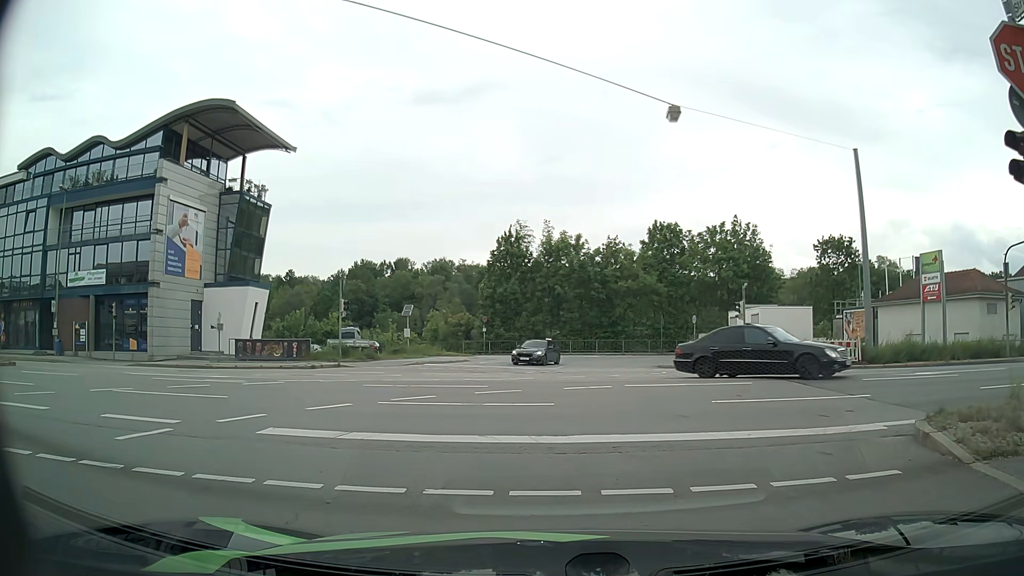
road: tertiary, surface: asphalt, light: Day
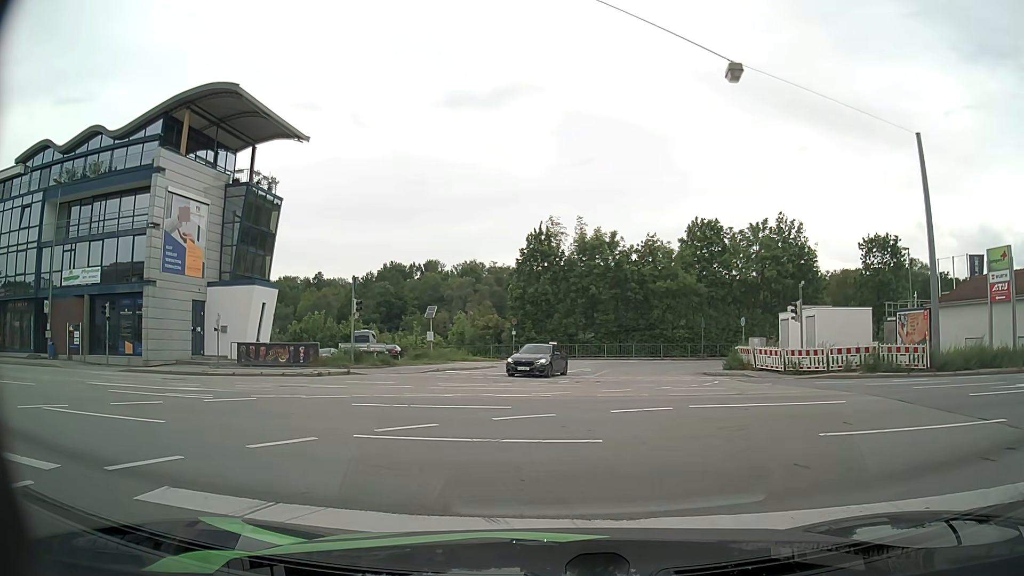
(-0.1, +3.6) m; -2°
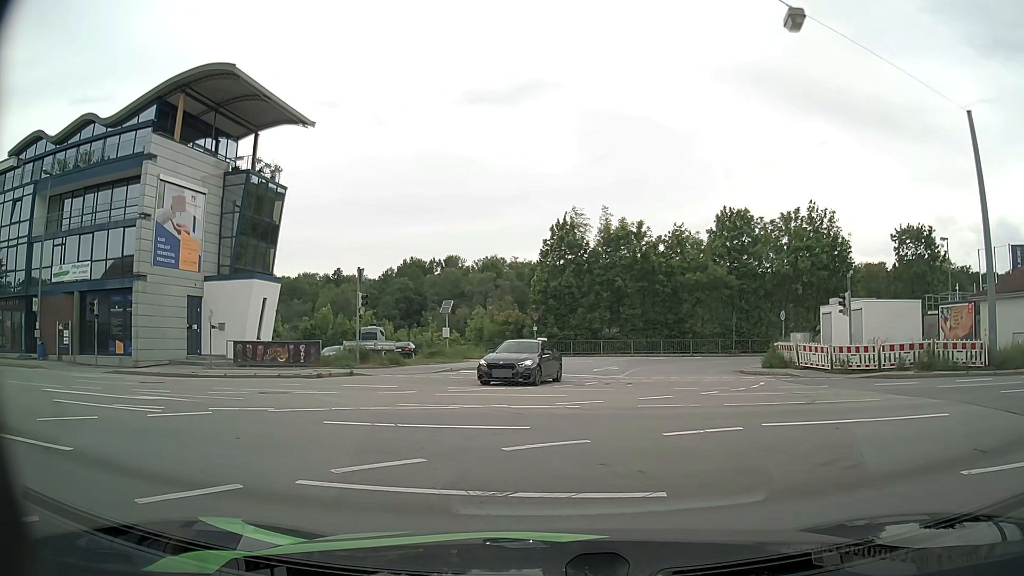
(-0.1, +2.8) m; -2°
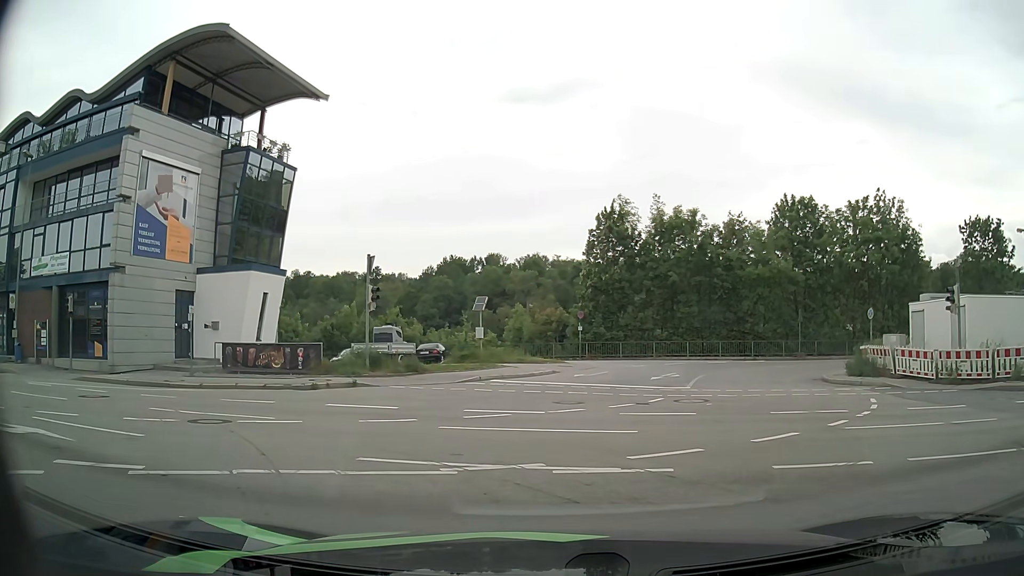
(-0.2, +5.1) m; -4°
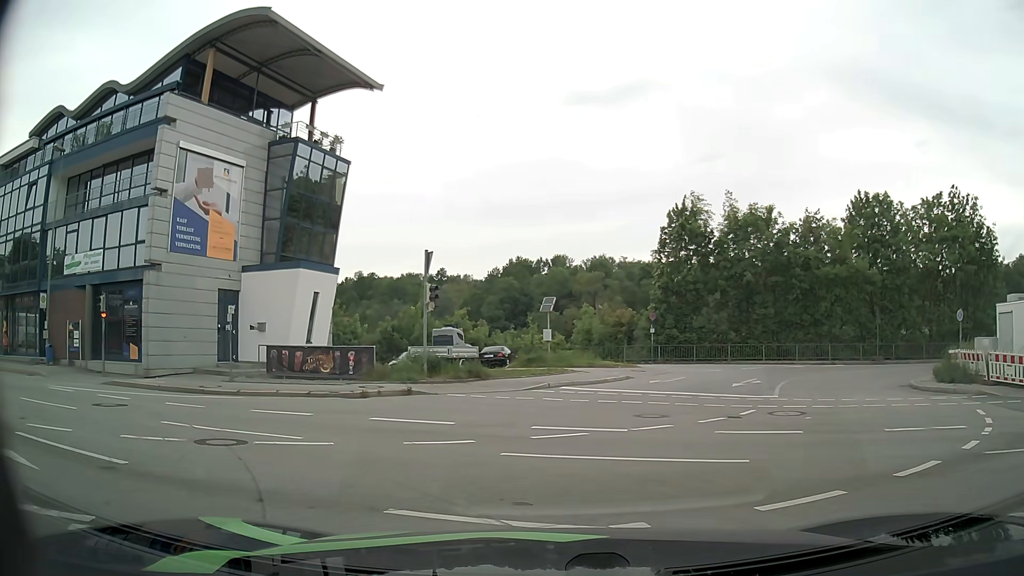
(-0.1, +2.1) m; -5°
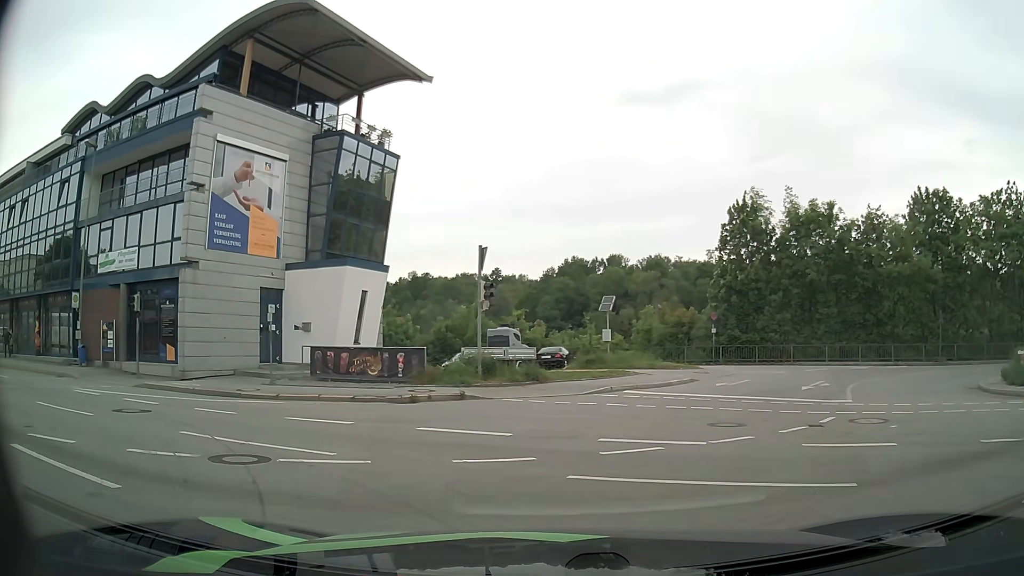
(-0.1, +1.3) m; -4°
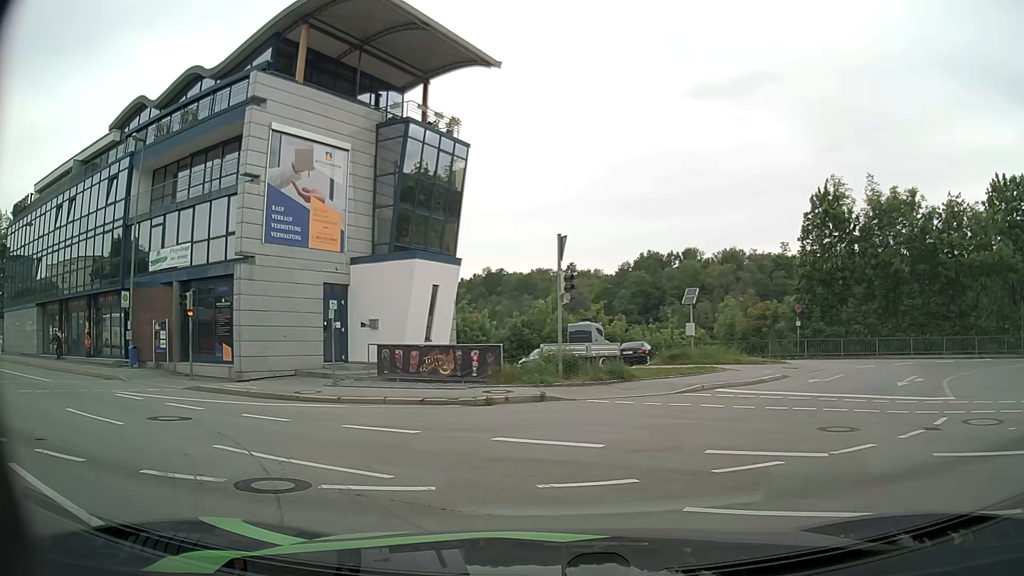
(-0.1, +1.6) m; -6°
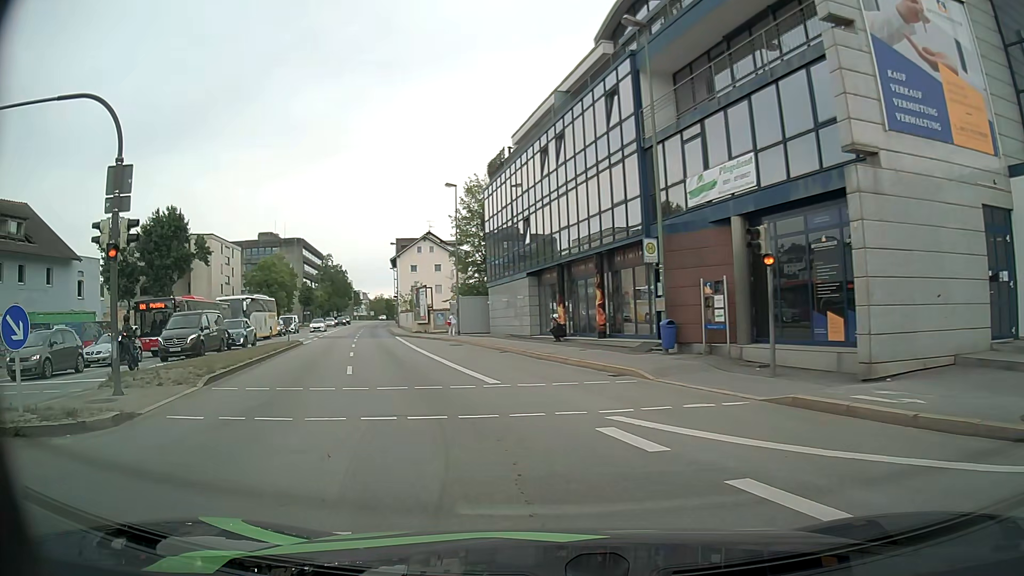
(-4.7, +9.7) m; -49°
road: primary
(-1, +10) (-4, +20) (-7, +29) (-10, +39) (-13, +48) (-16, +58) (-18, +67) (-21, +77) (-23, +87) (-26, +96) m
